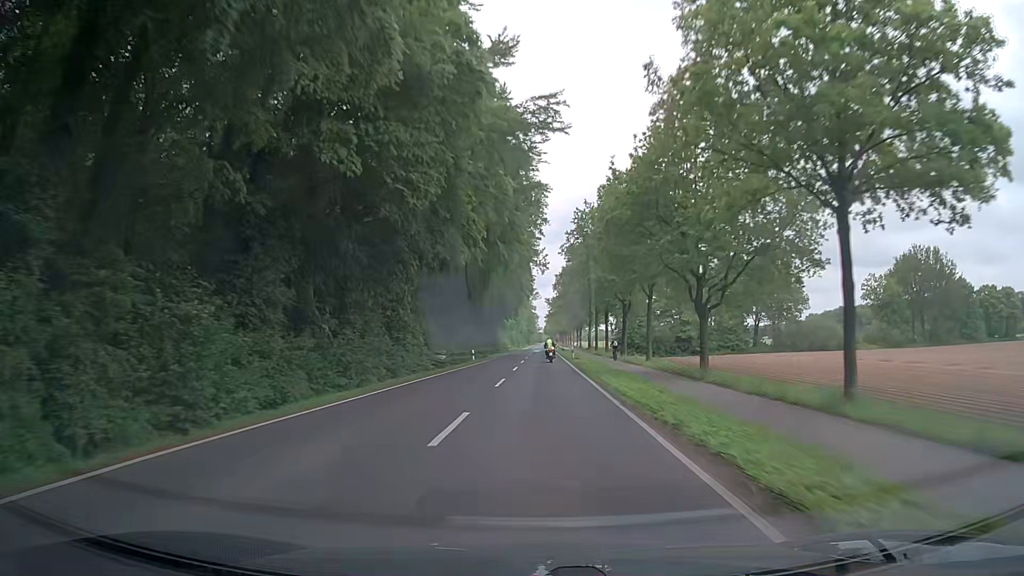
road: secondary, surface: asphalt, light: Day
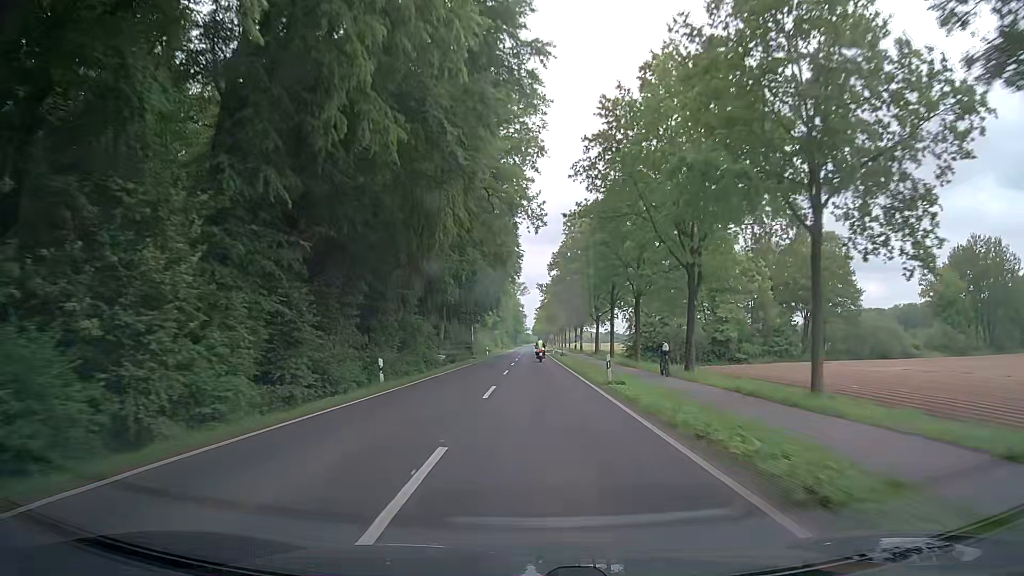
(+0.1, +28.4) m; +1°
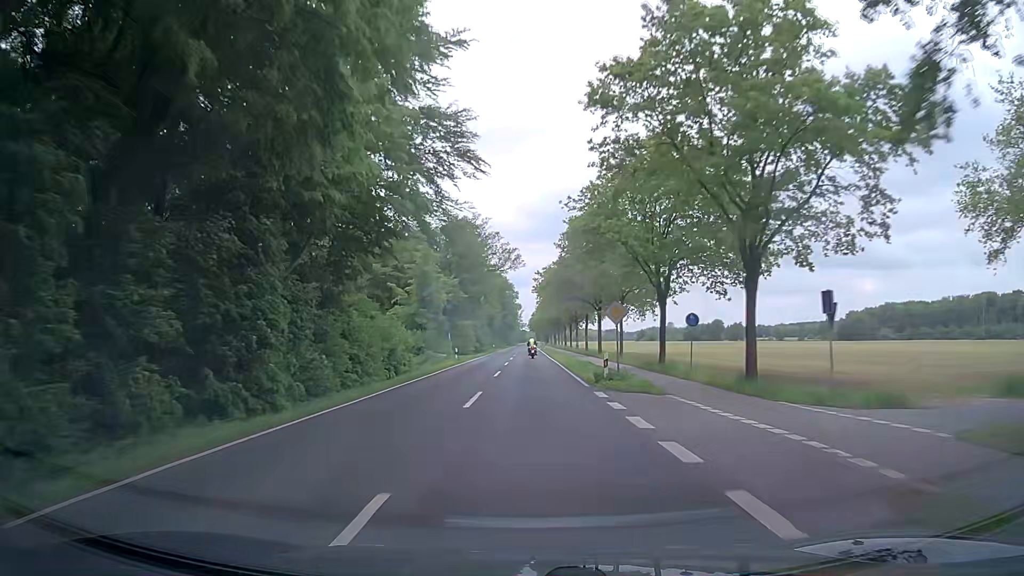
(+0.5, +75.0) m; +1°
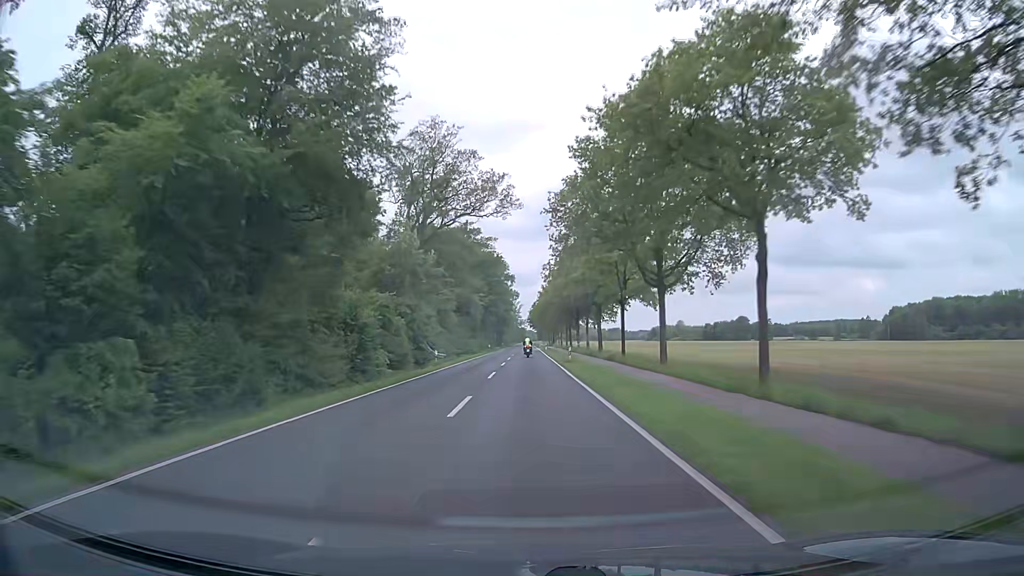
(-0.2, +61.9) m; 0°
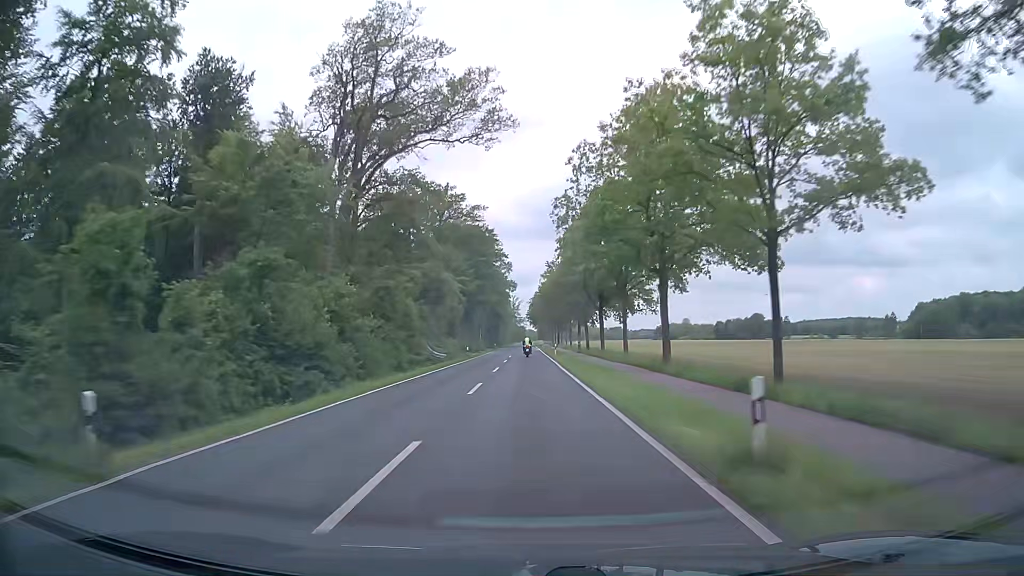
(0.0, +31.2) m; 0°
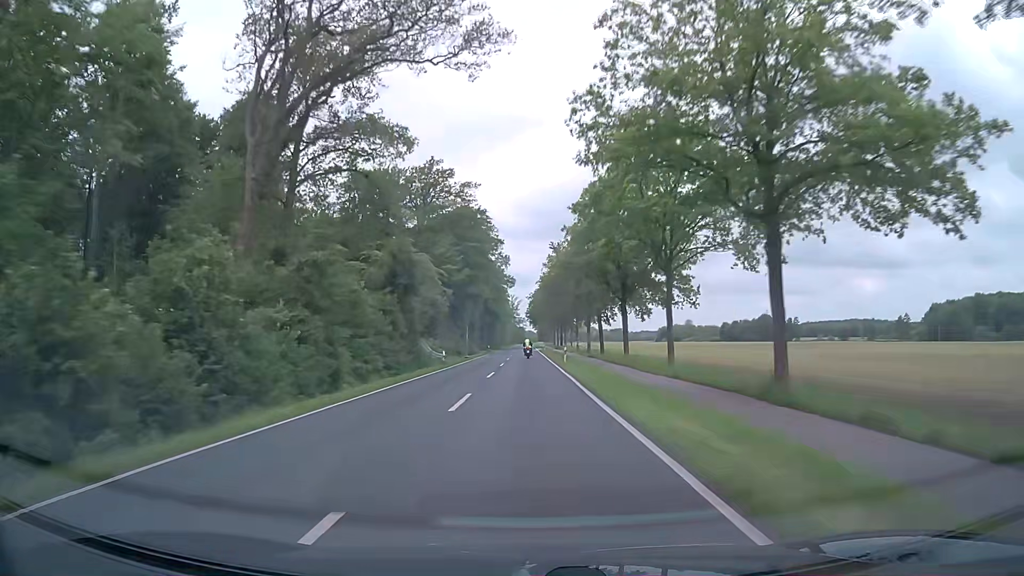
(0.0, +15.7) m; 0°
